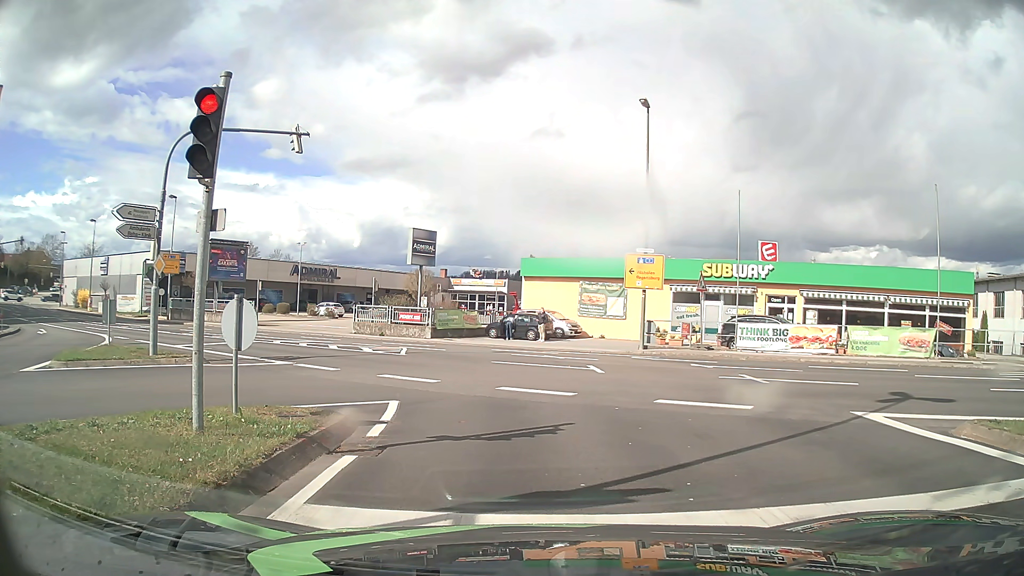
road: tertiary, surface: asphalt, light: Day
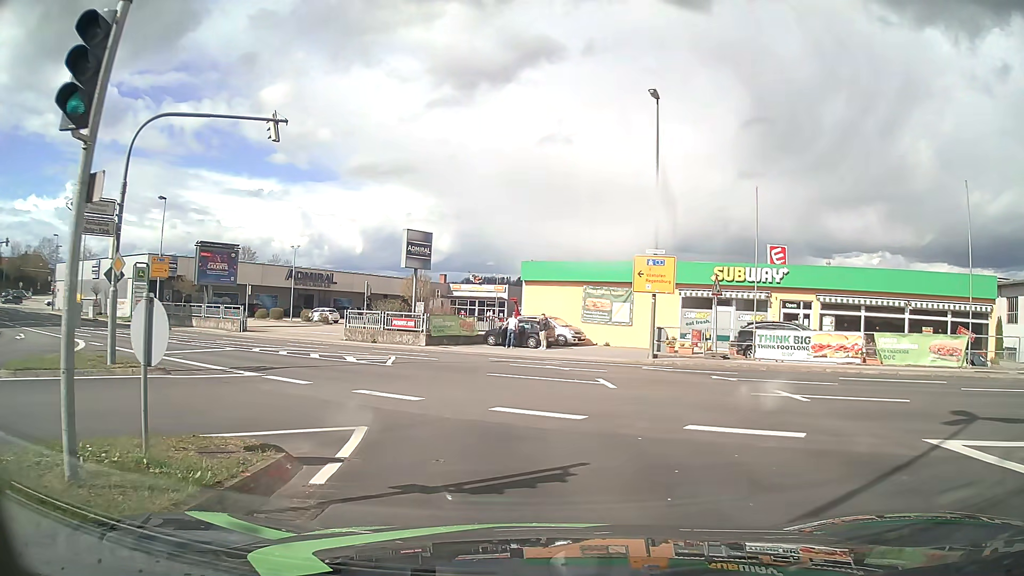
(0.0, +2.2) m; +1°
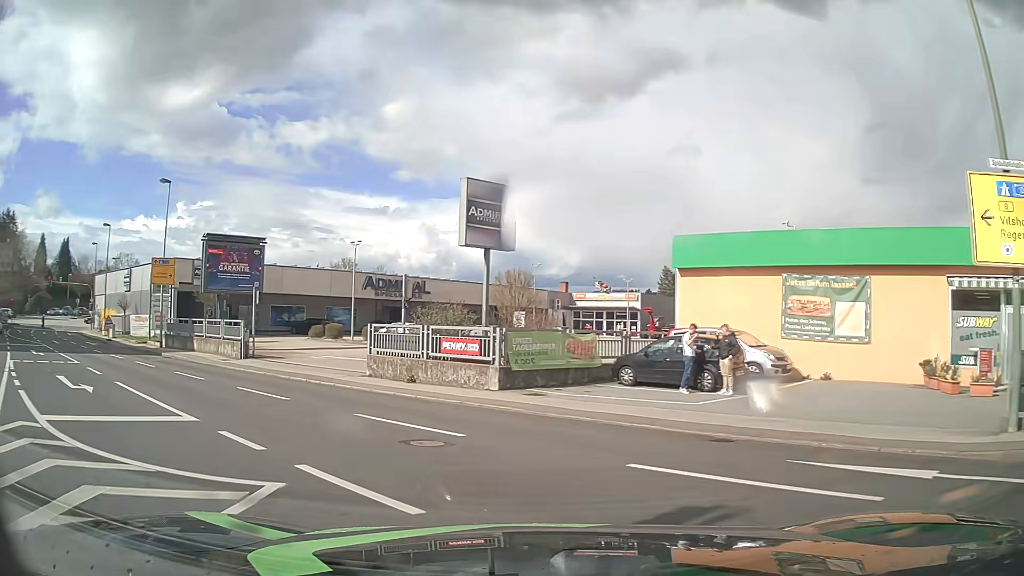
(-0.8, +16.4) m; -9°
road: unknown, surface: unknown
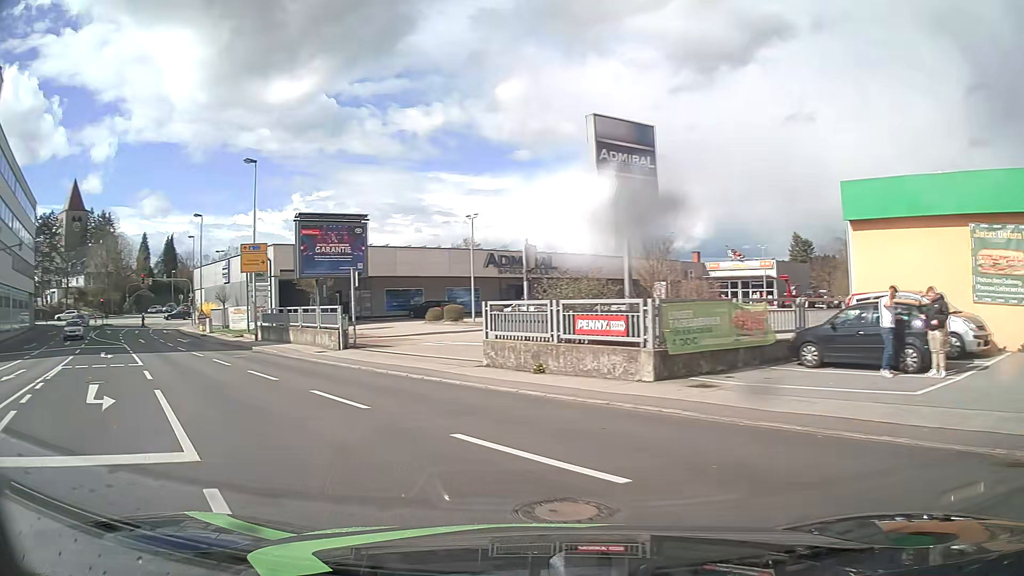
(-0.4, +4.1) m; -11°
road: tertiary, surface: asphalt
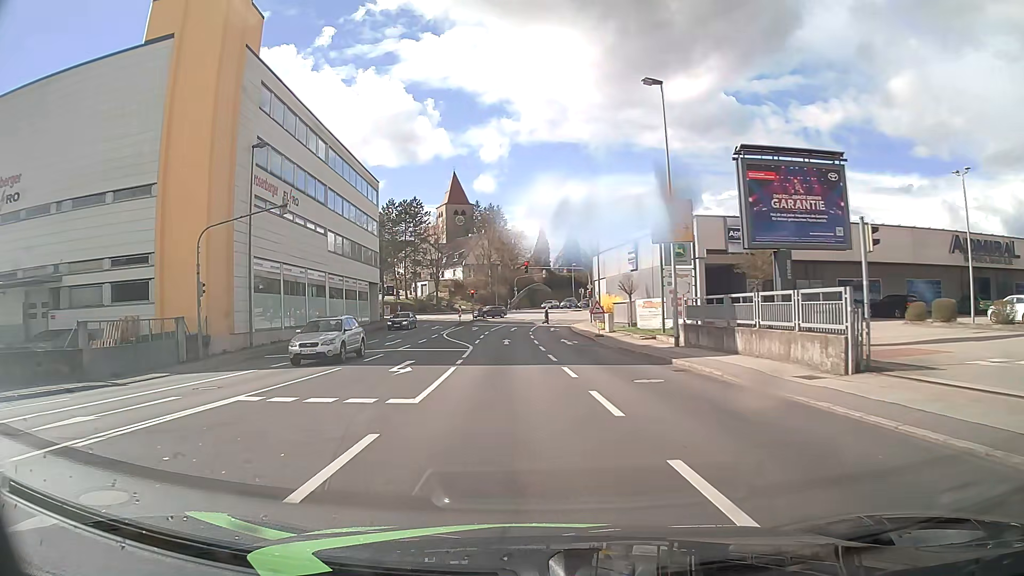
(-4.8, +12.3) m; -37°
